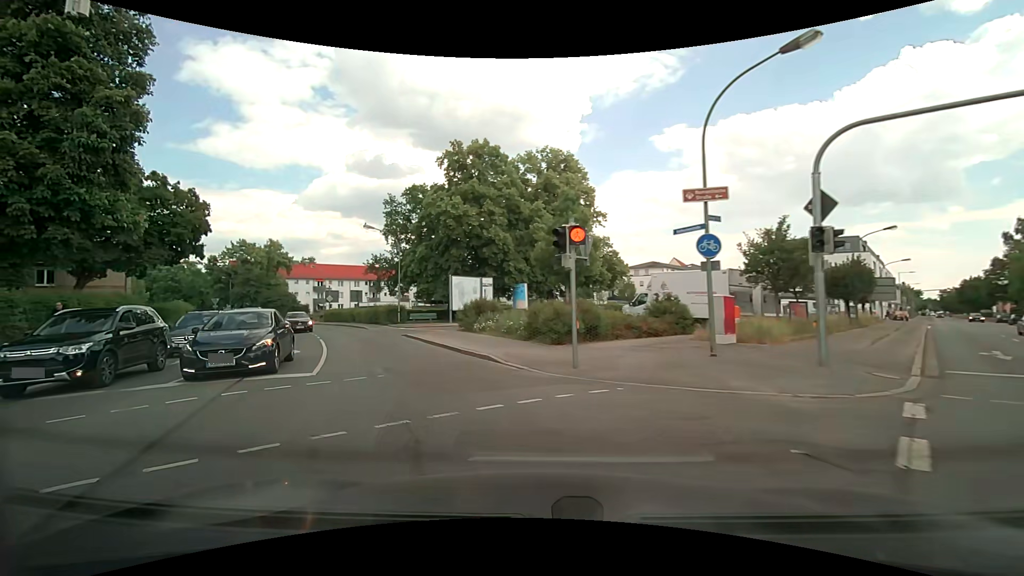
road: secondary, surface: asphalt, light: Day
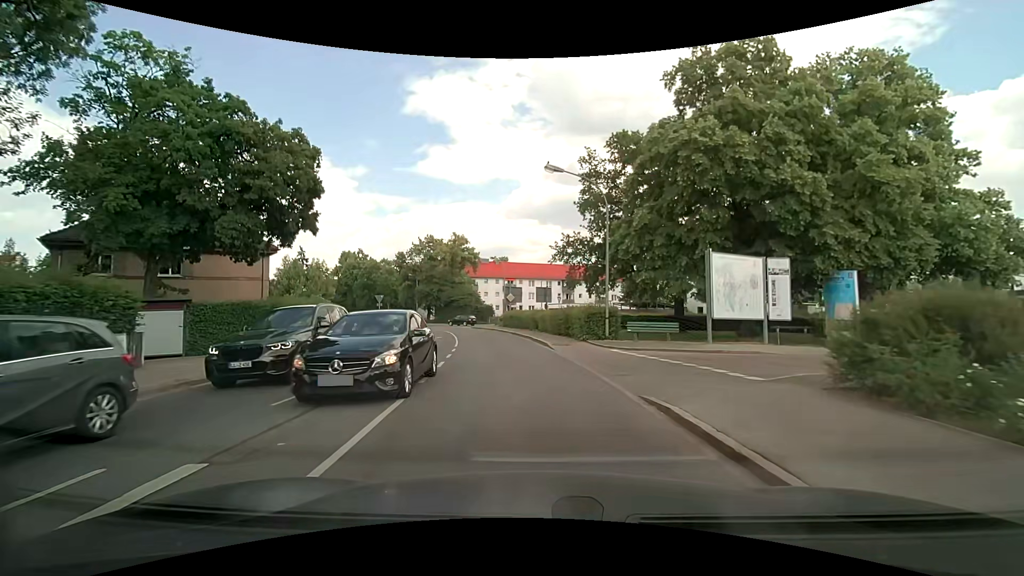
(-4.6, +16.6) m; -22°
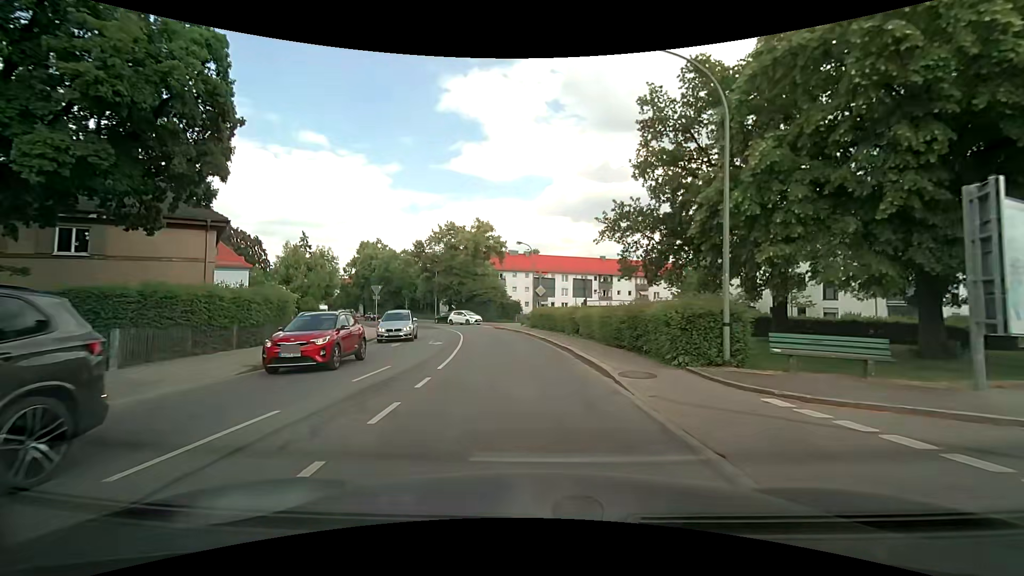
(-0.3, +9.9) m; -3°
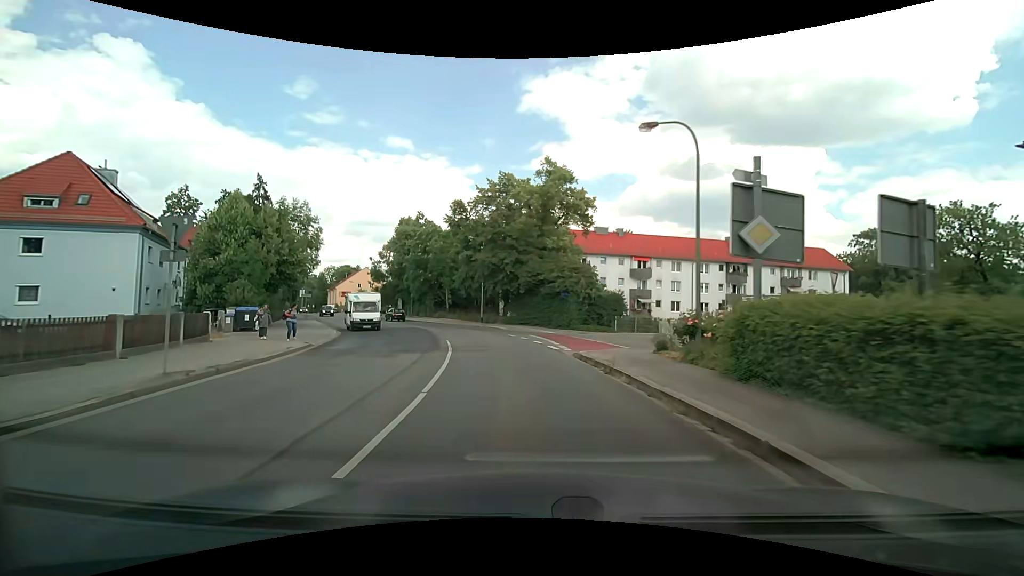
(-2.2, +27.5) m; -9°
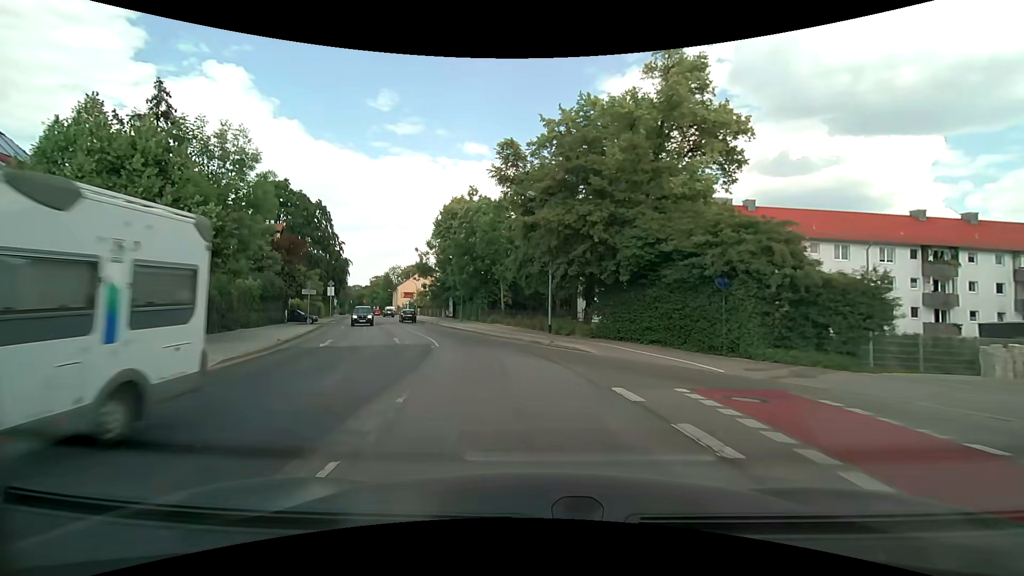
(-1.4, +18.5) m; -9°
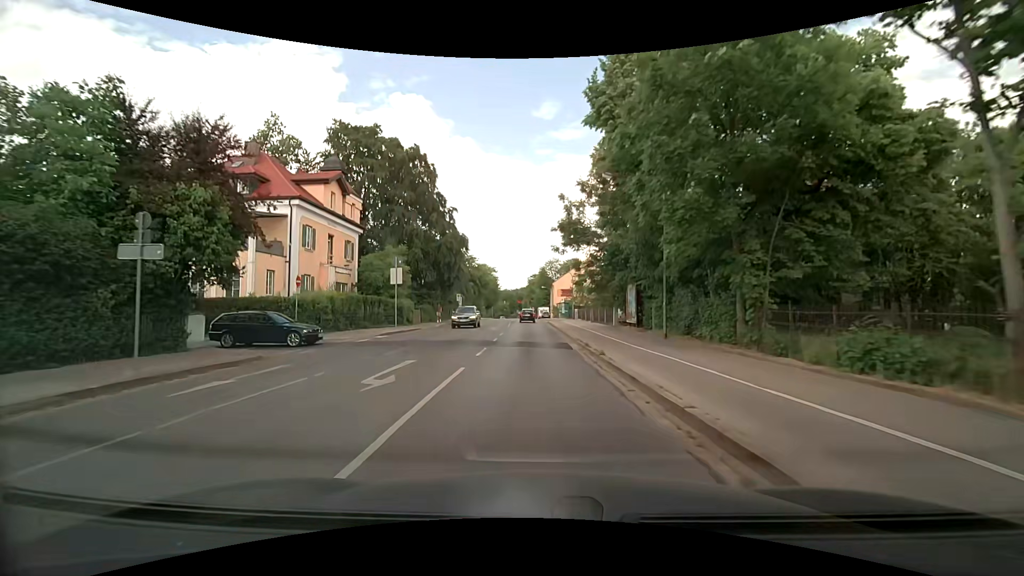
(-5.7, +32.8) m; -19°
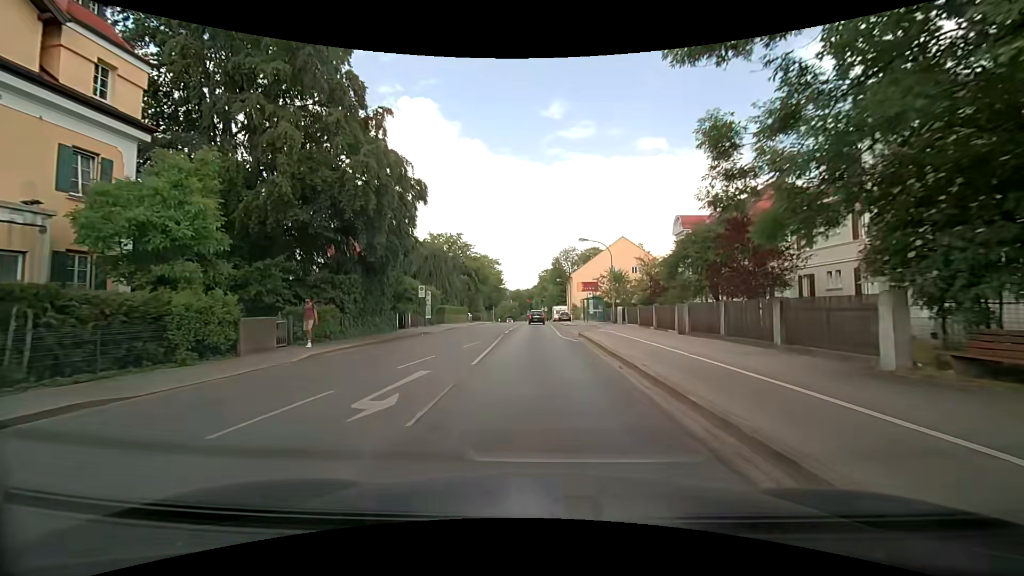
(-0.4, +27.0) m; -2°
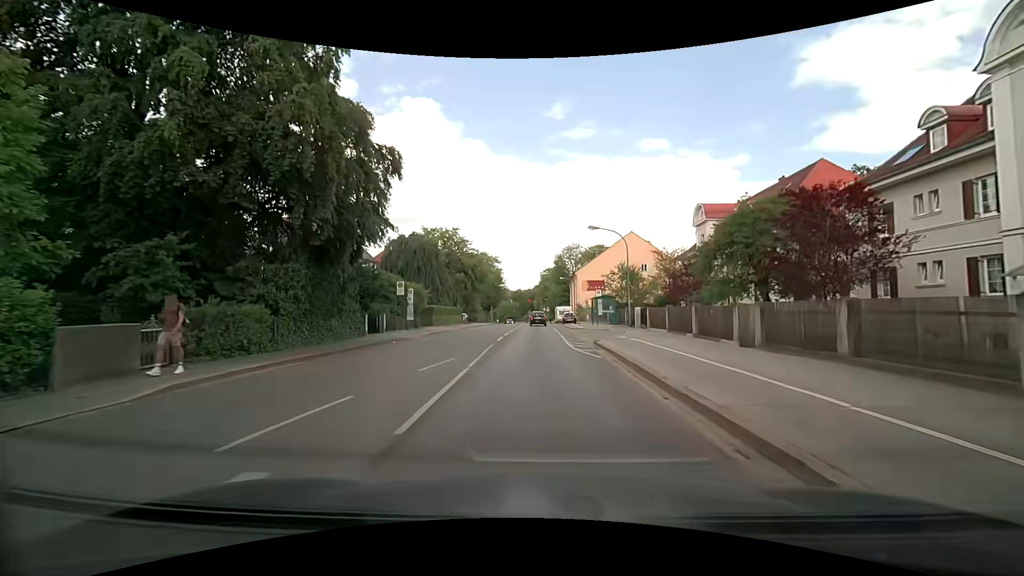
(0.0, +6.6) m; +1°
(0, +10) (0, +20) (0, +30) (0, +40) (-1, +50) (-1, +60) (-1, +70) (-1, +80) (-1, +90) (-2, +100) m
